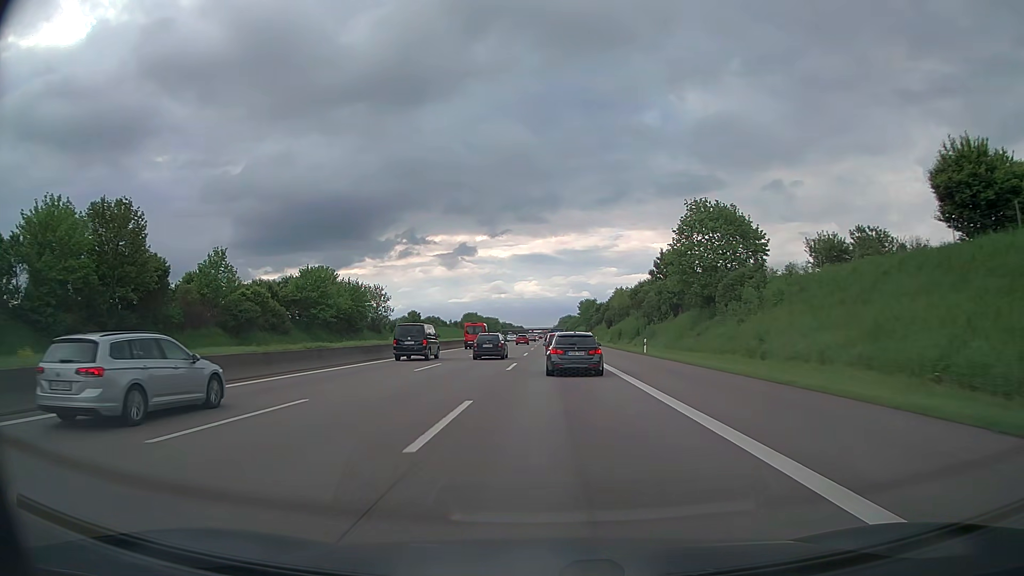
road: motorway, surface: asphalt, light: Day
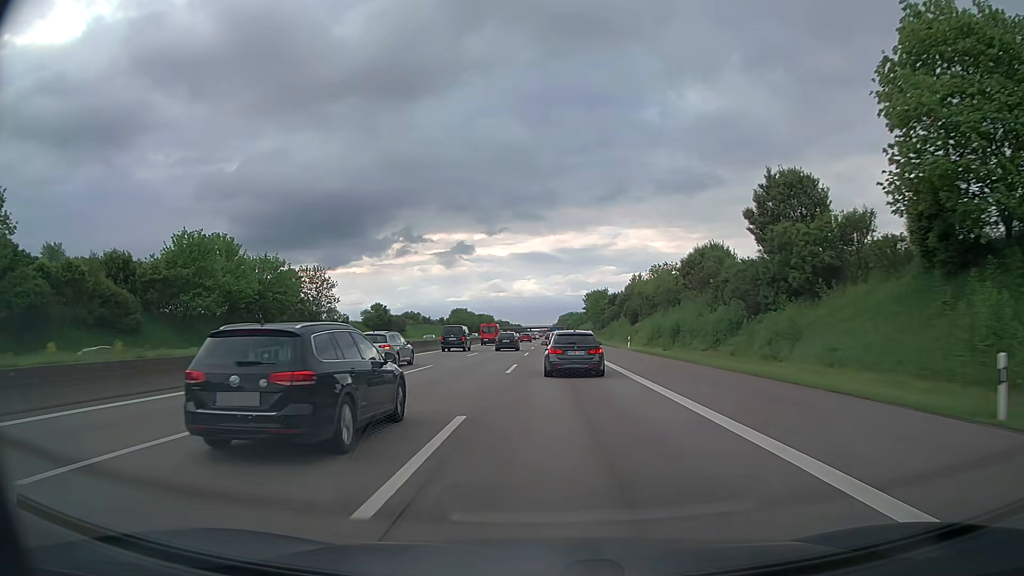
(0.0, +38.9) m; 0°
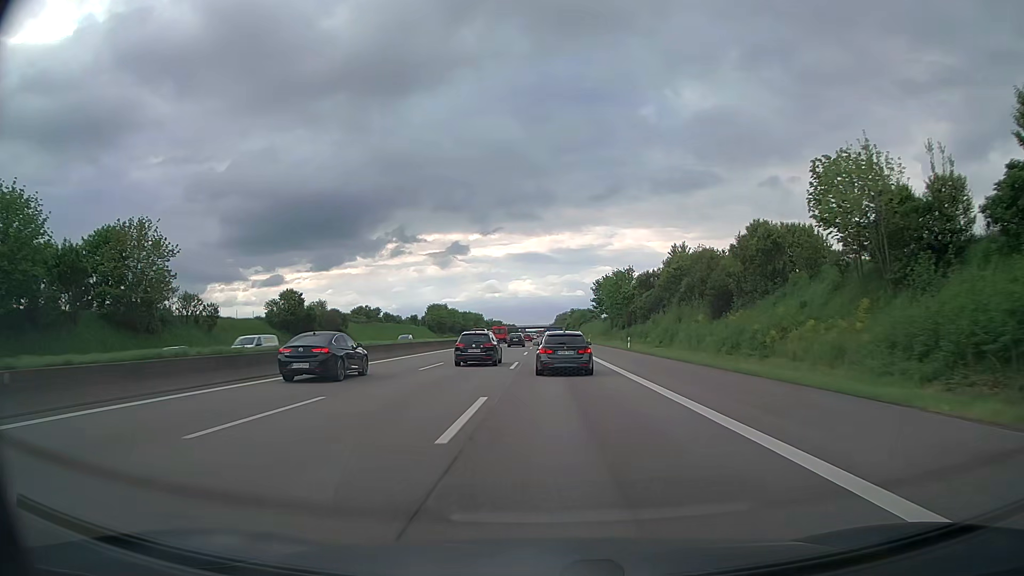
(+0.1, +50.5) m; 0°
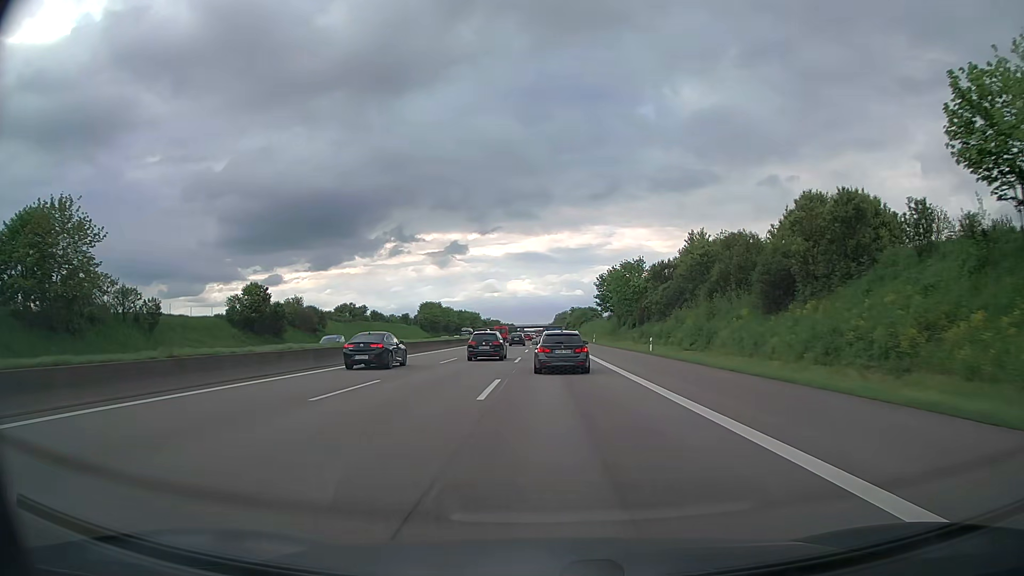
(0.0, +12.5) m; 0°
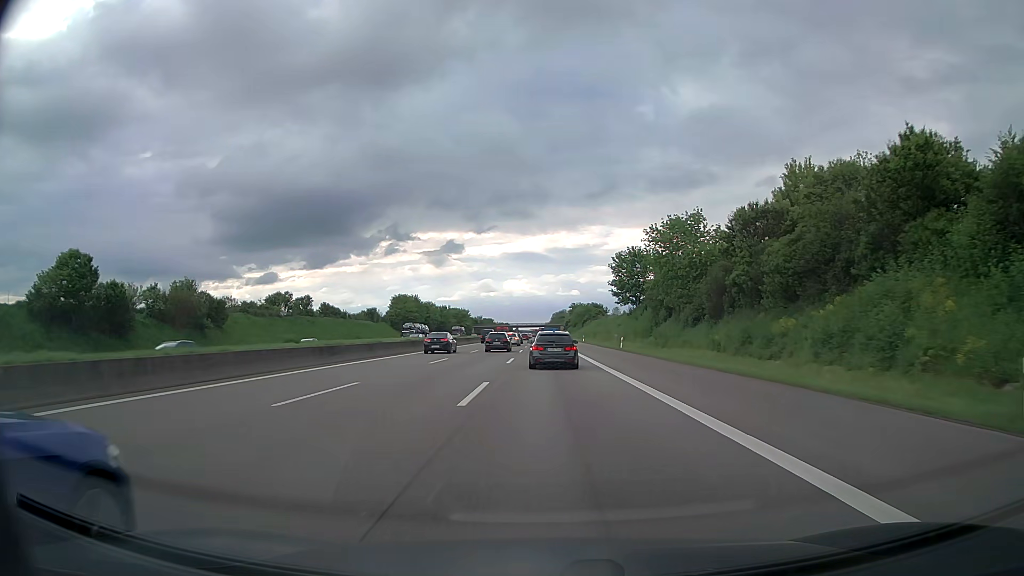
(+0.2, +37.5) m; 0°
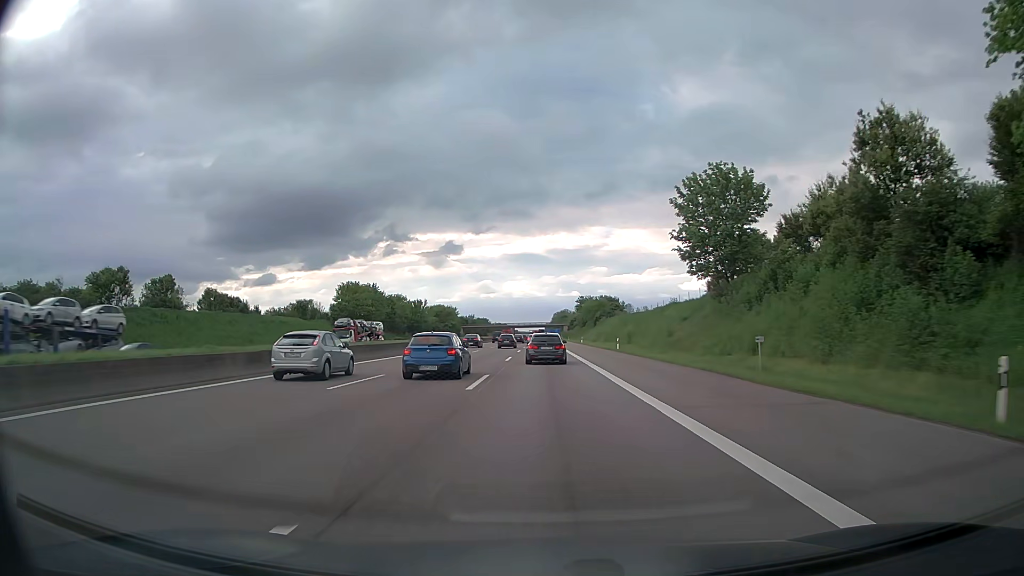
(0.0, +49.9) m; 0°
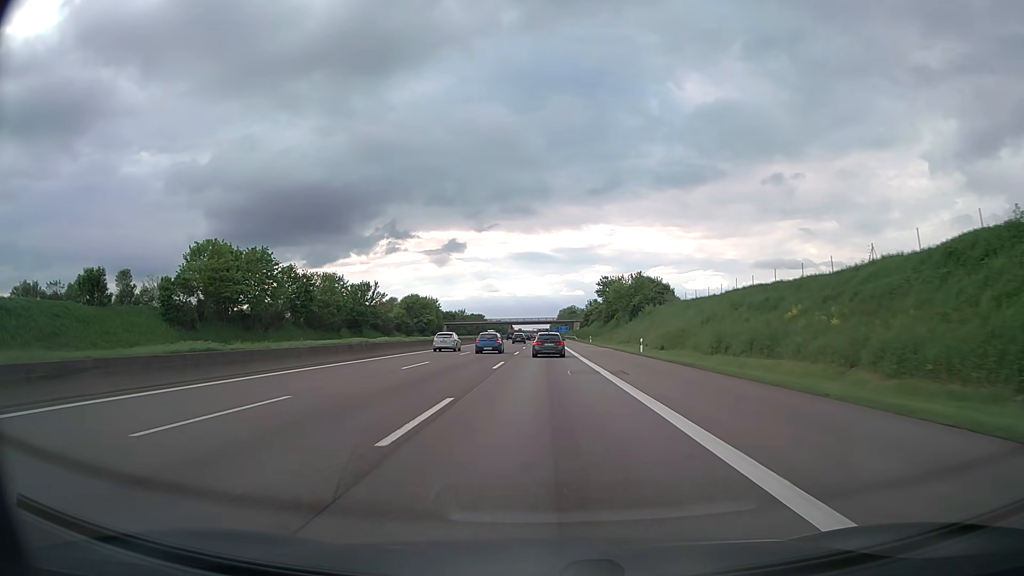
(-0.3, +62.9) m; 0°
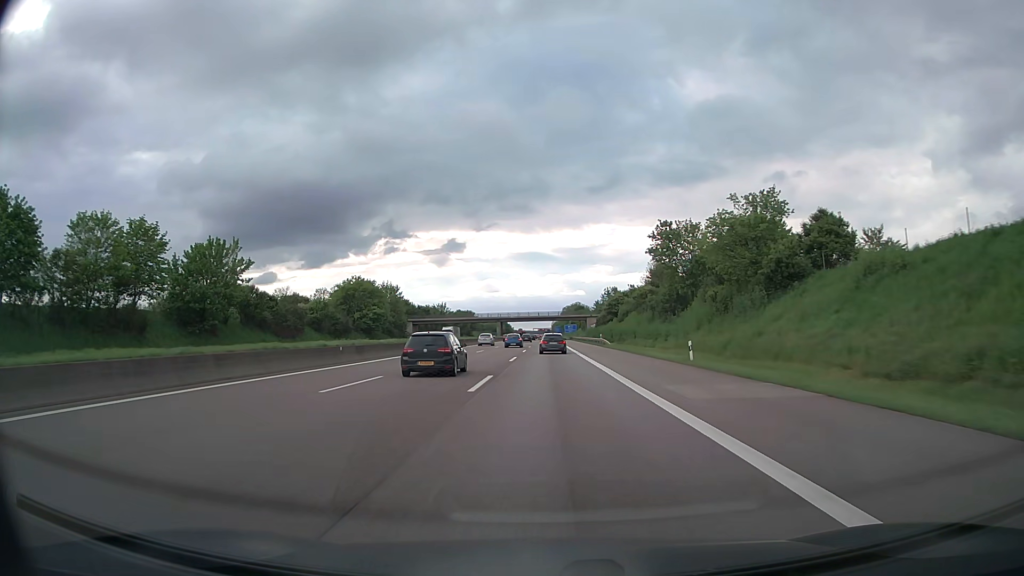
(-0.3, +64.5) m; 0°
(0, +10) (0, +20) (0, +30) (0, +40) (0, +50) (0, +60) (0, +70) (0, +80) (0, +90) (0, +100) m
